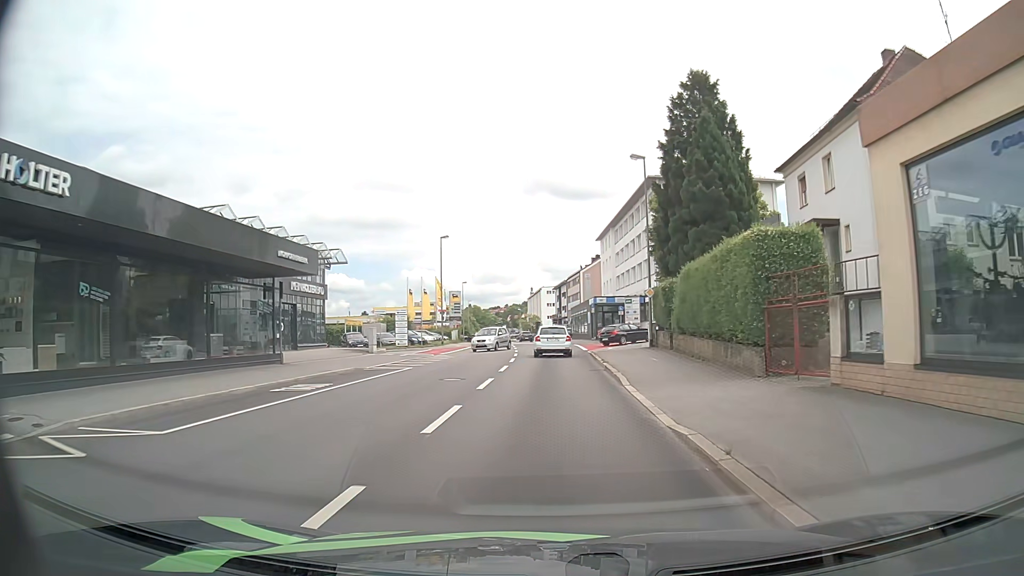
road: tertiary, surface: asphalt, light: Day
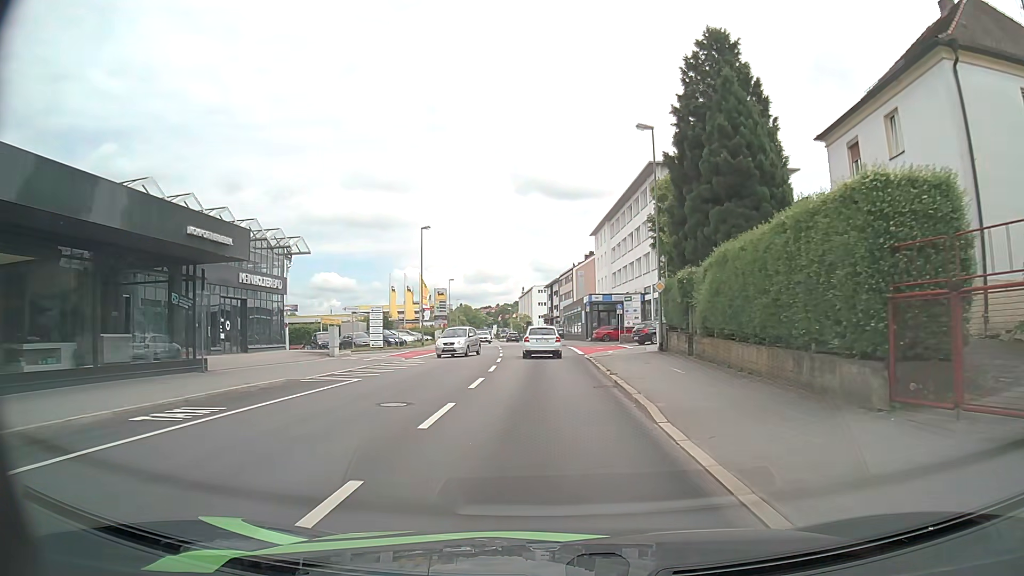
(0.0, +5.7) m; 0°
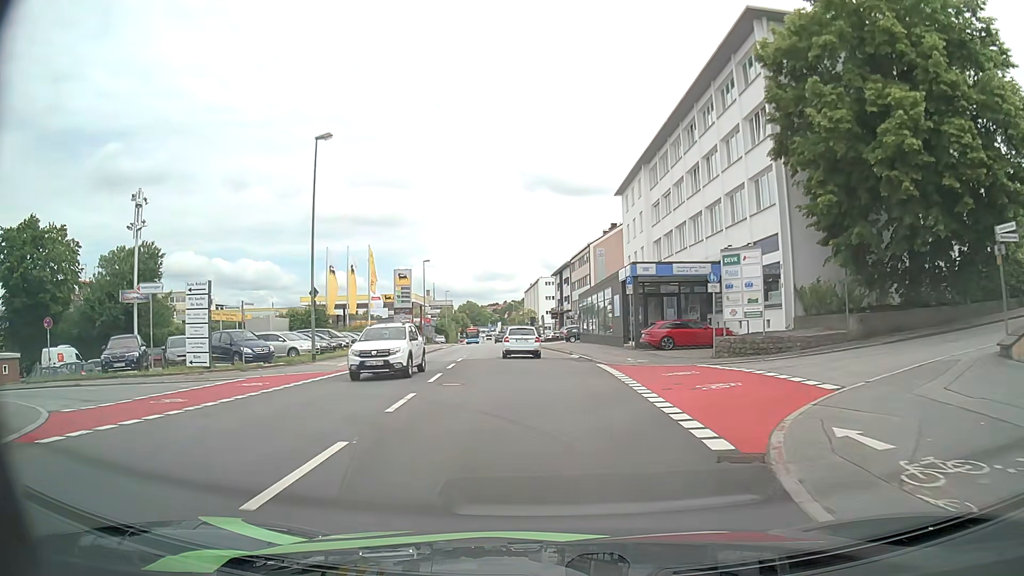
(+0.1, +28.3) m; 0°
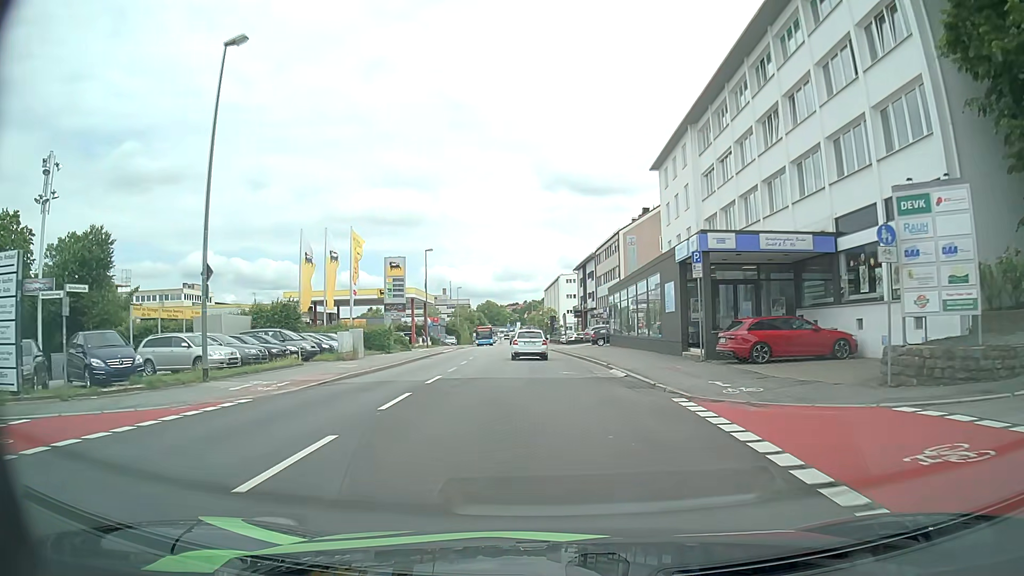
(-0.3, +11.6) m; -2°
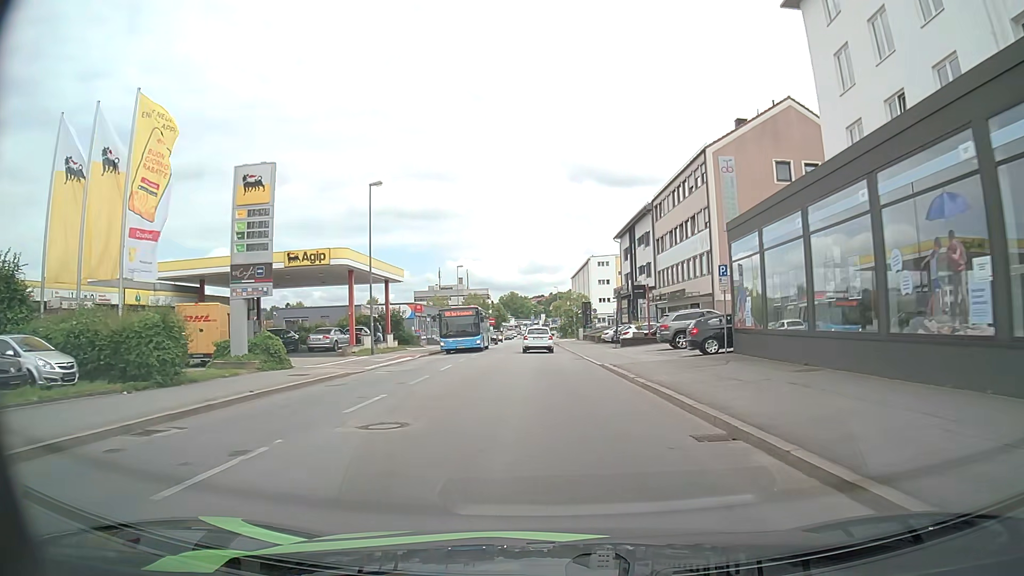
(-0.6, +30.8) m; -2°
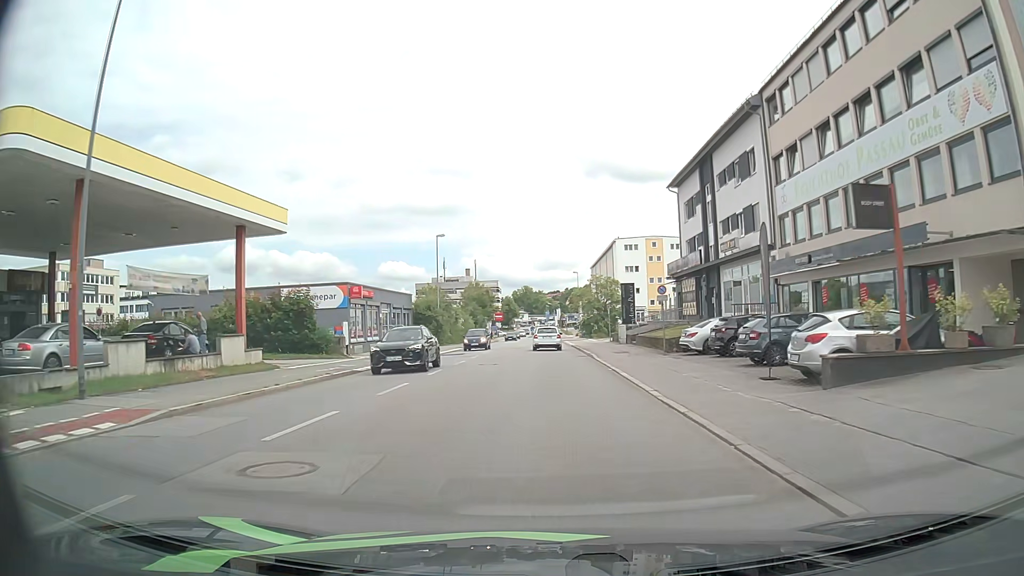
(-0.3, +27.7) m; -1°
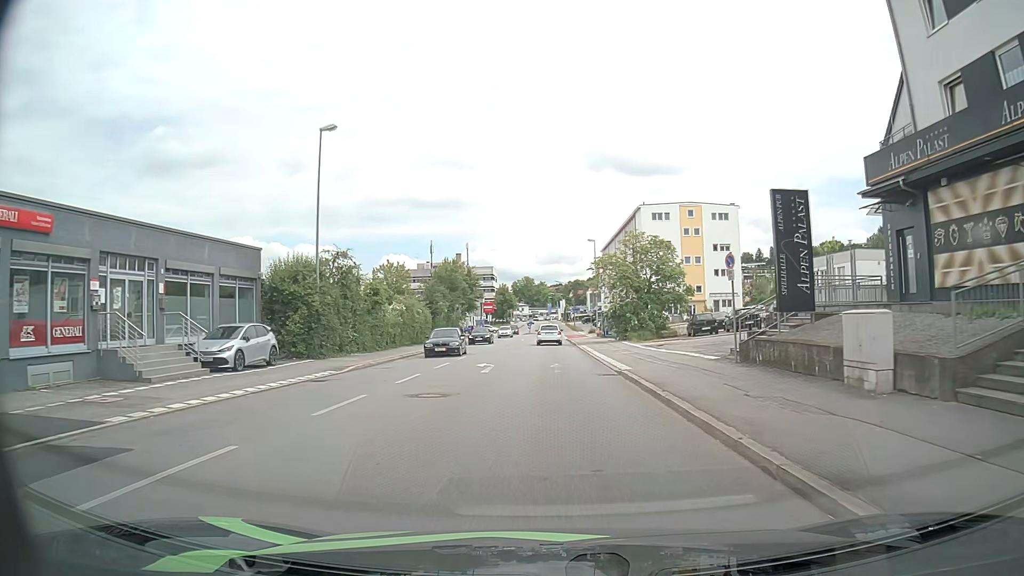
(-0.2, +33.9) m; 0°
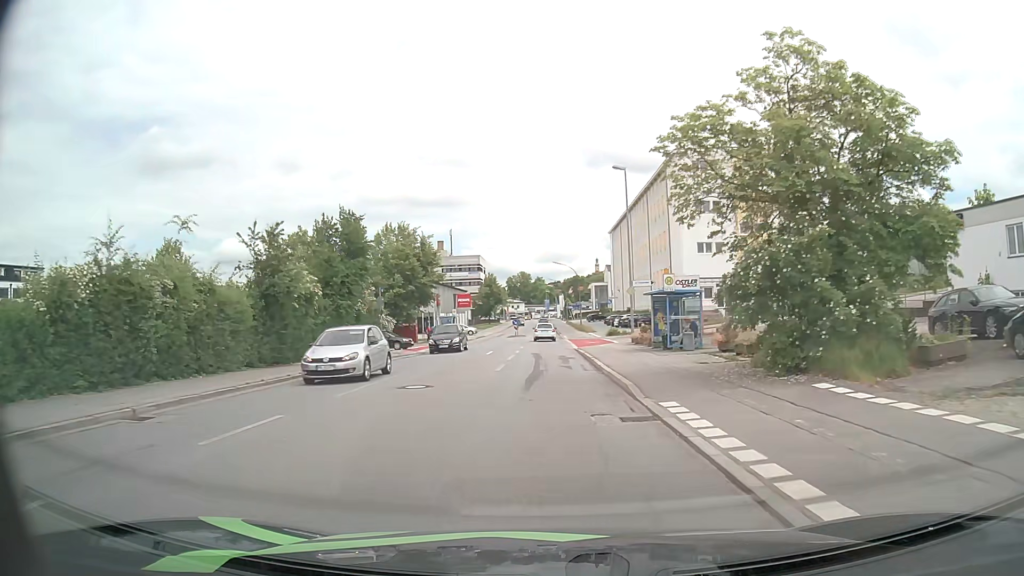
(+0.3, +33.1) m; 0°
(0, +10) (0, +20) (0, +30) (0, +40) (0, +50) (0, +60) (0, +70) (0, +80) (-1, +90) (-1, +100) m
